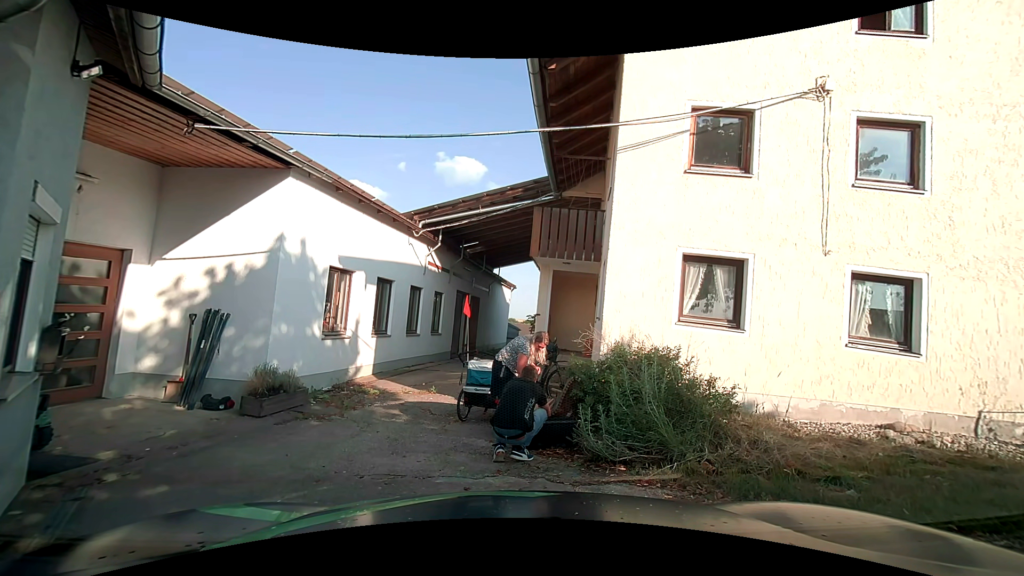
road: unclassified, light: Day
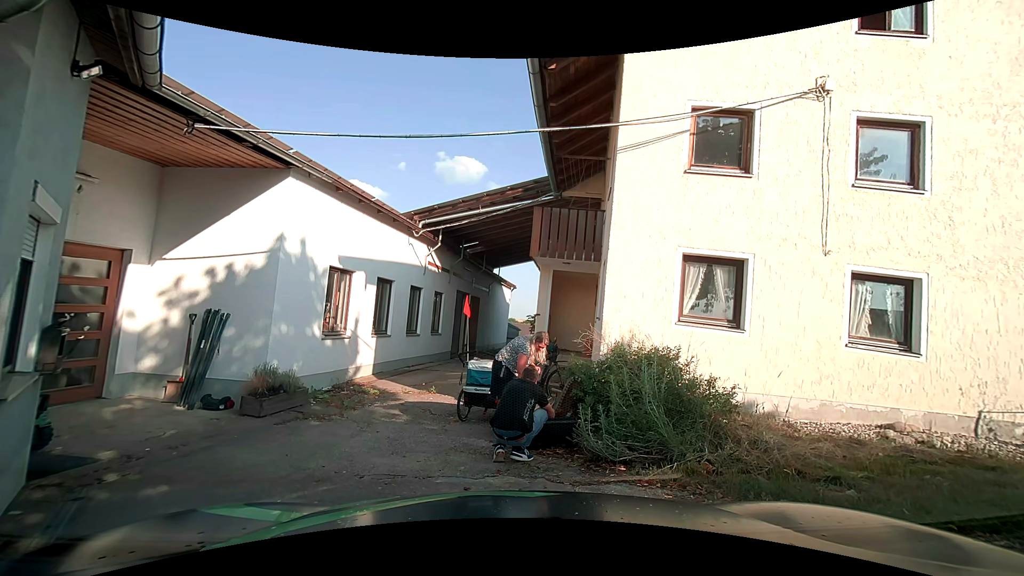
(0.0, 0.0) m; 0°
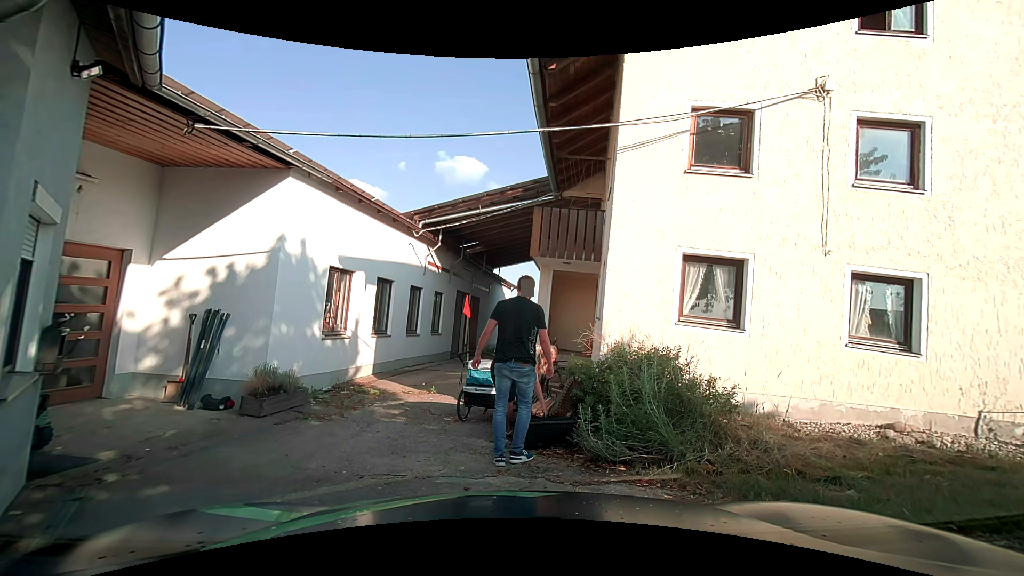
(0.0, 0.0) m; 0°
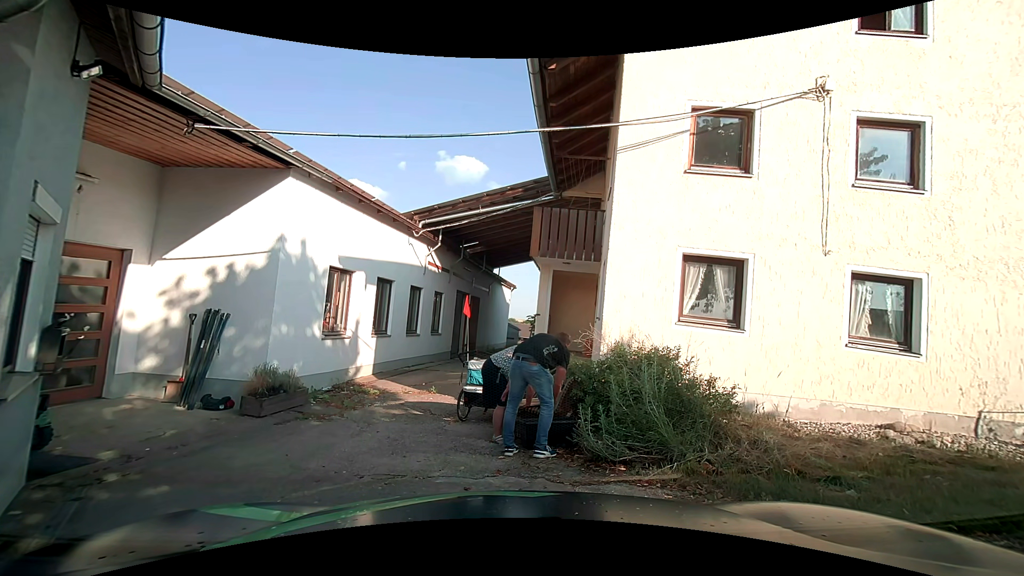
(0.0, 0.0) m; 0°
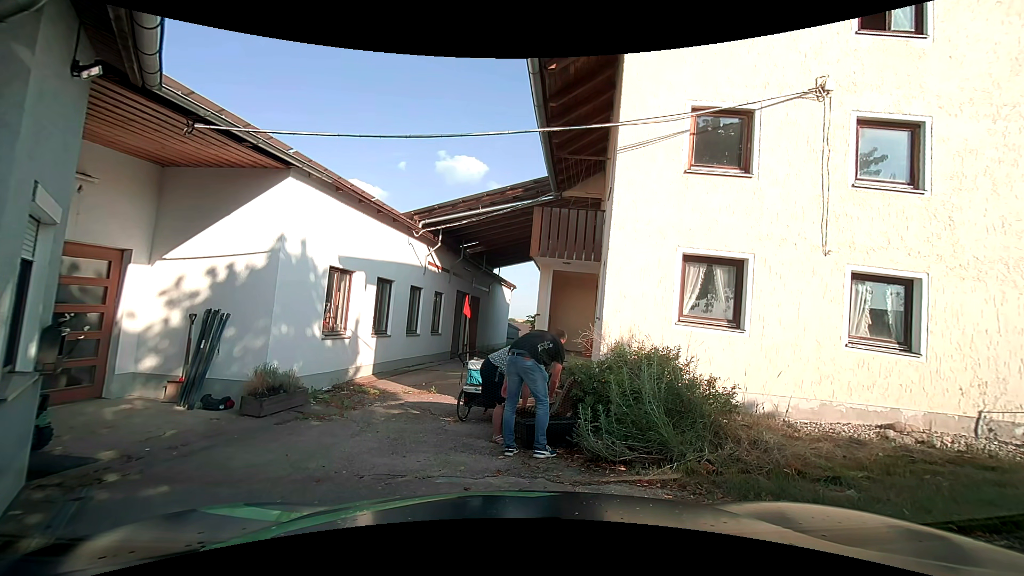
(0.0, 0.0) m; 0°
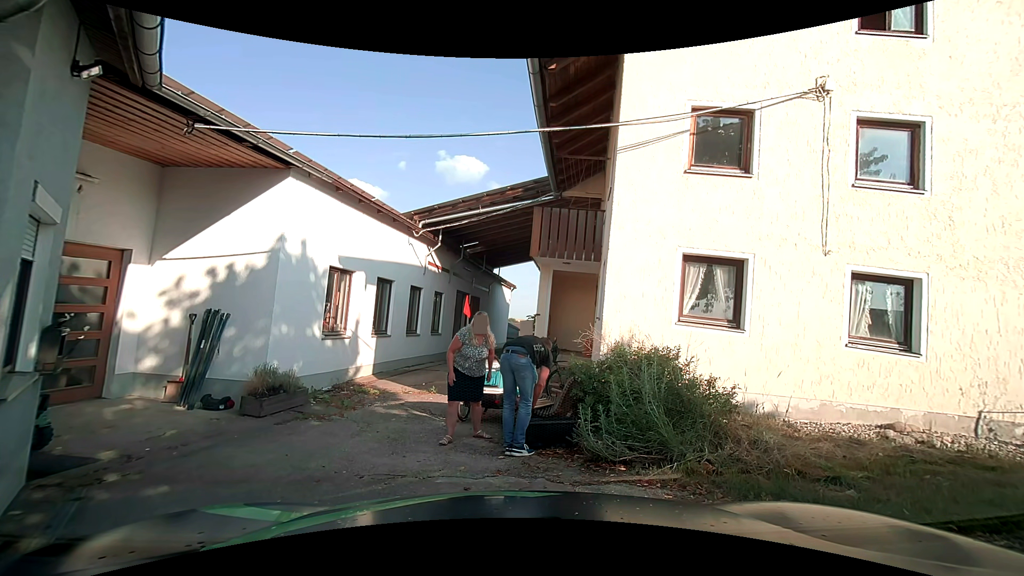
(0.0, 0.0) m; 0°
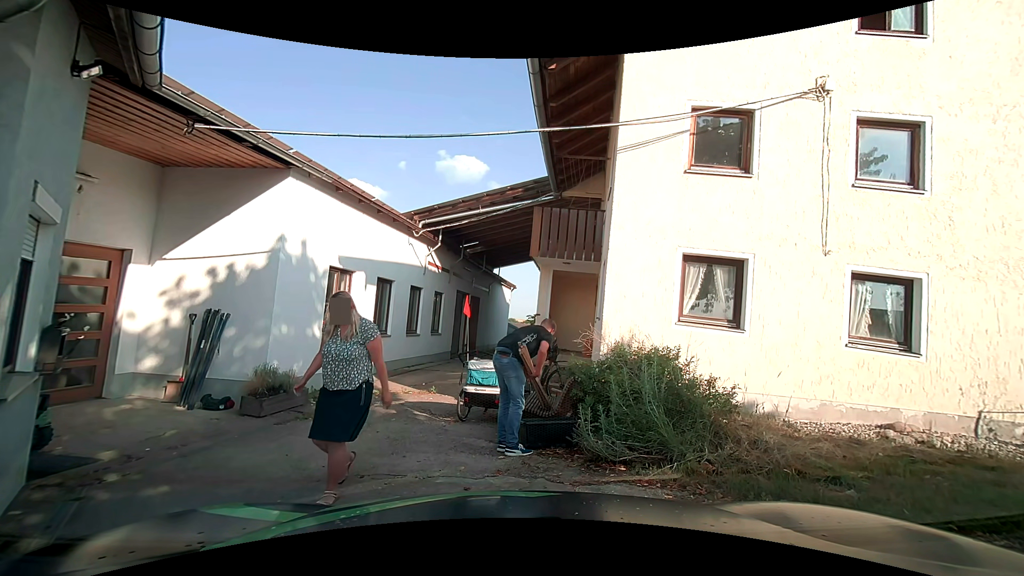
(0.0, 0.0) m; 0°
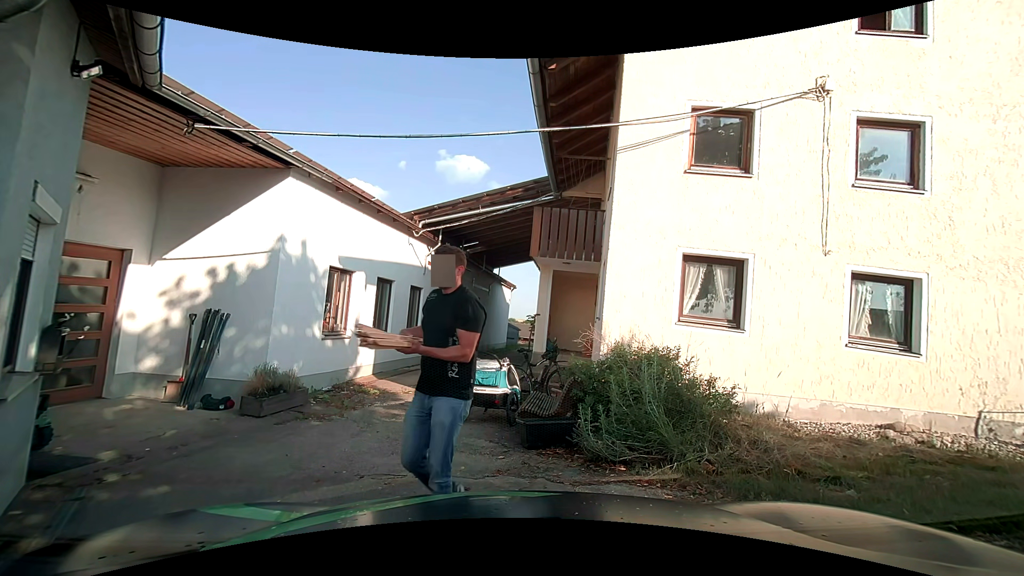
(0.0, 0.0) m; 0°
